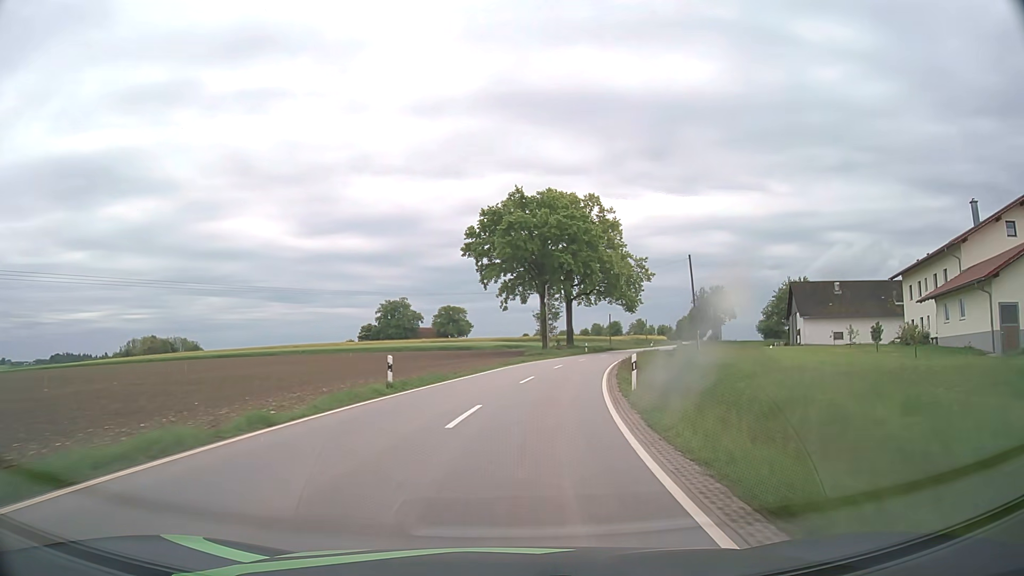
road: tertiary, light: Day
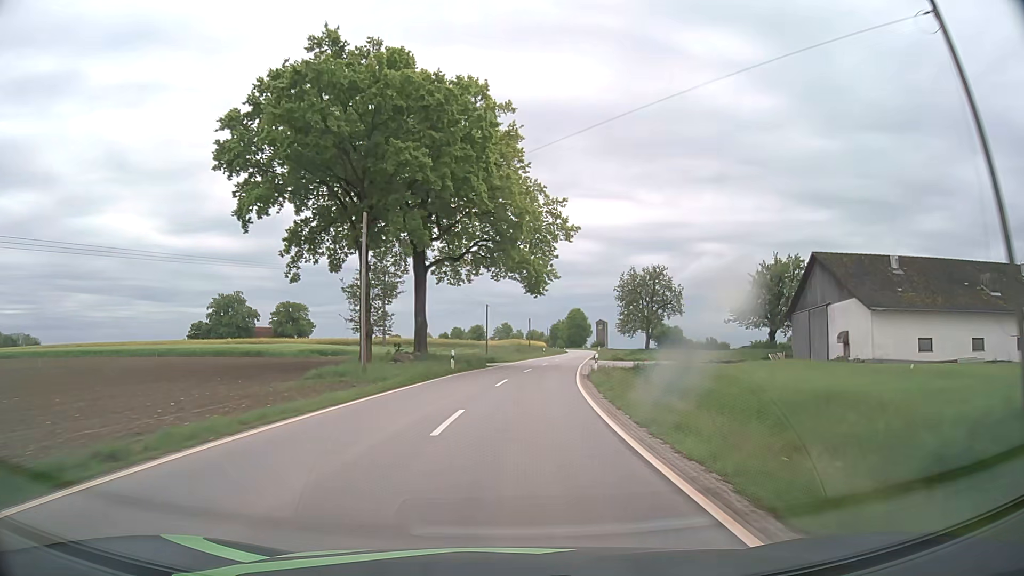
(+3.8, +37.0) m; +12°
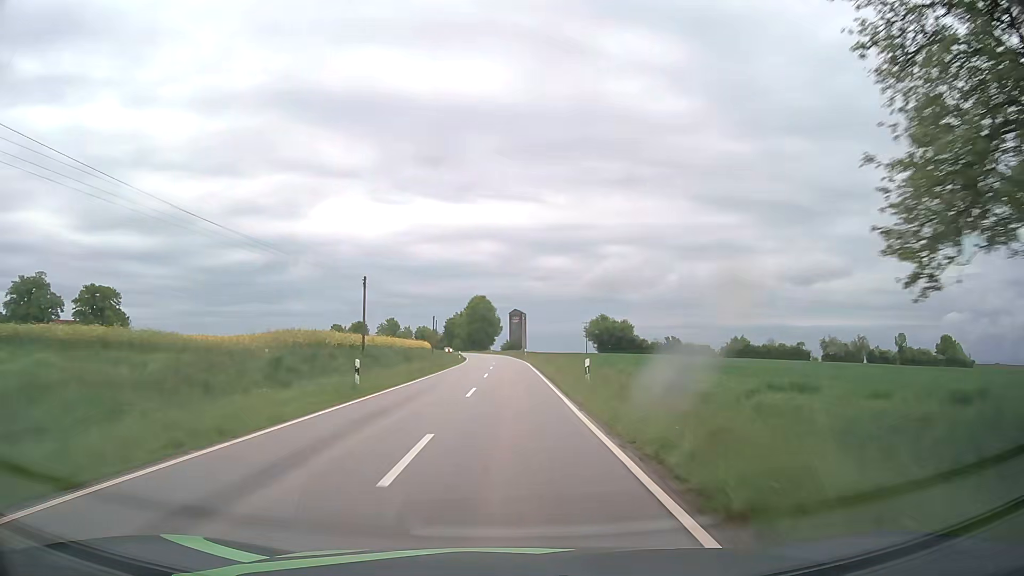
(+6.5, +64.1) m; +9°
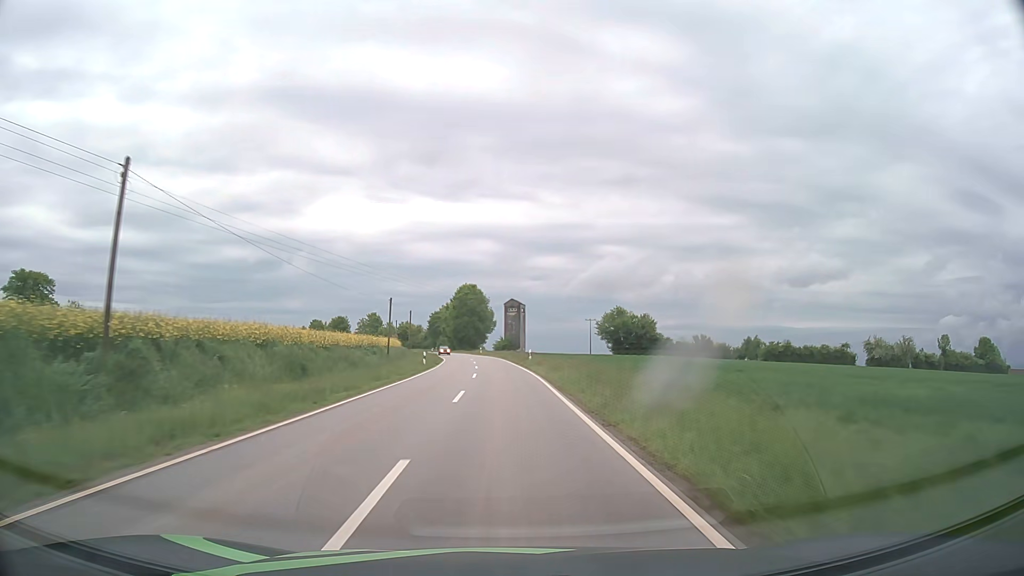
(+0.2, +27.0) m; +1°
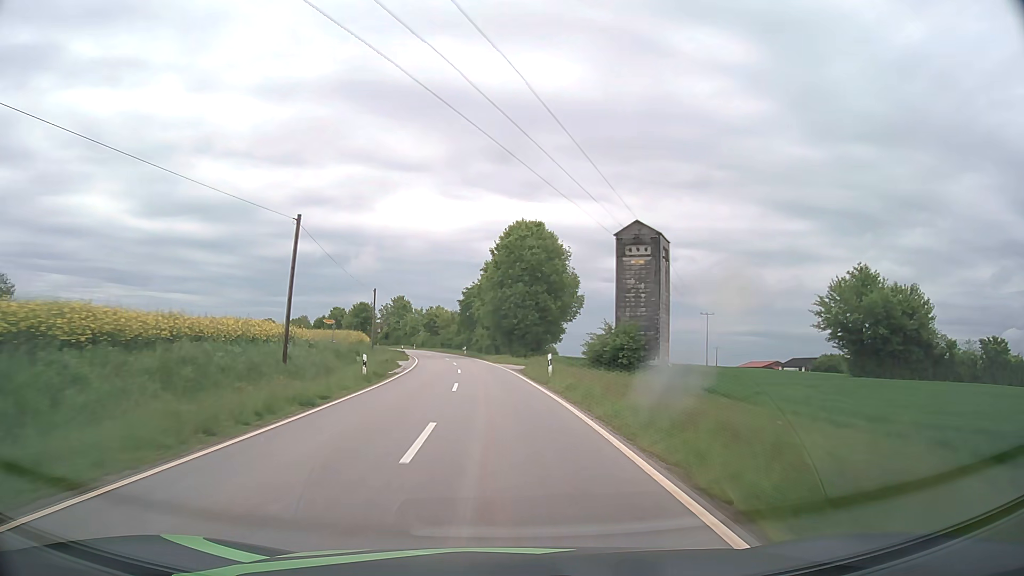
(-2.2, +69.8) m; -6°
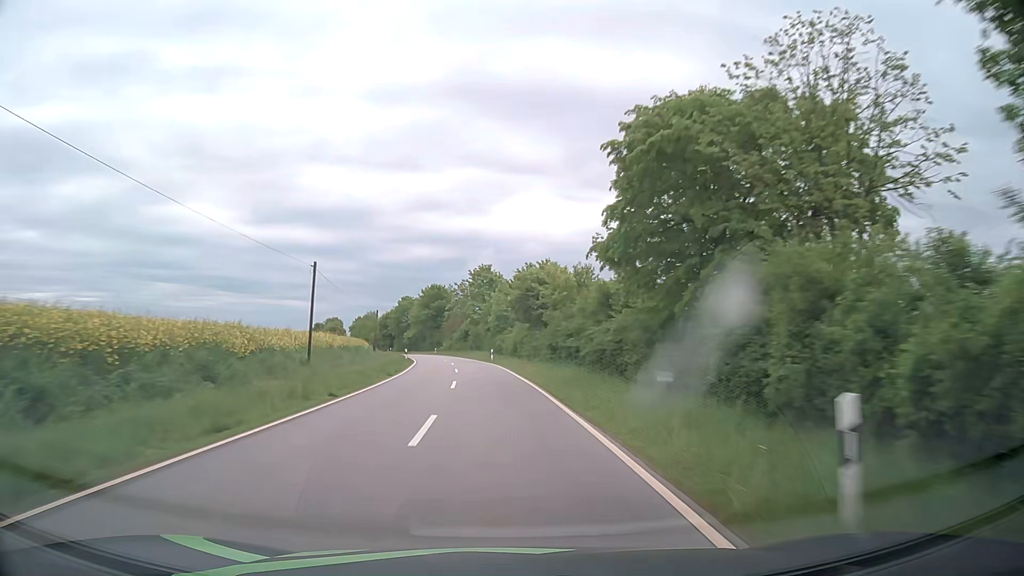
(-6.0, +72.0) m; -10°
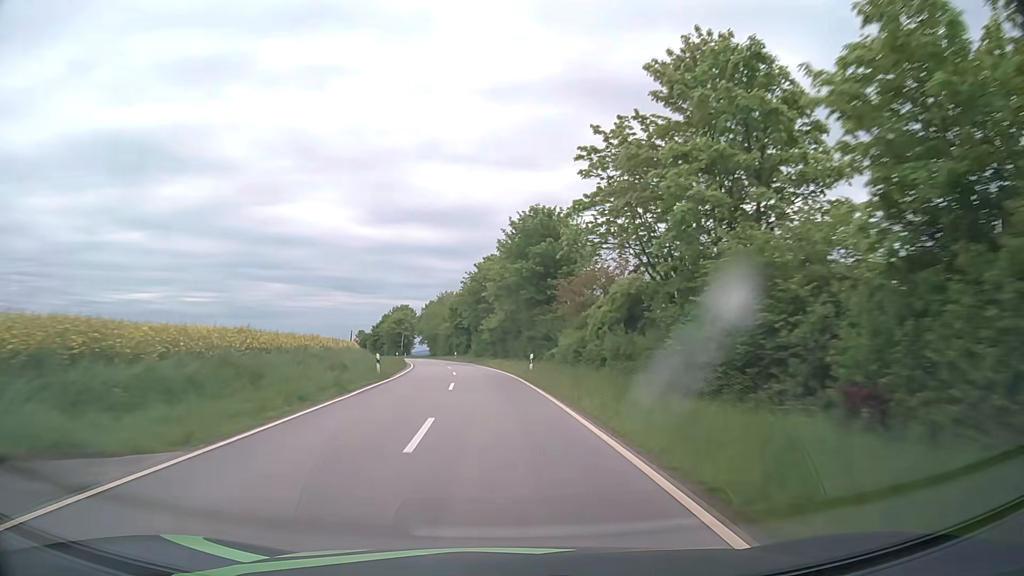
(-6.7, +73.8) m; -10°
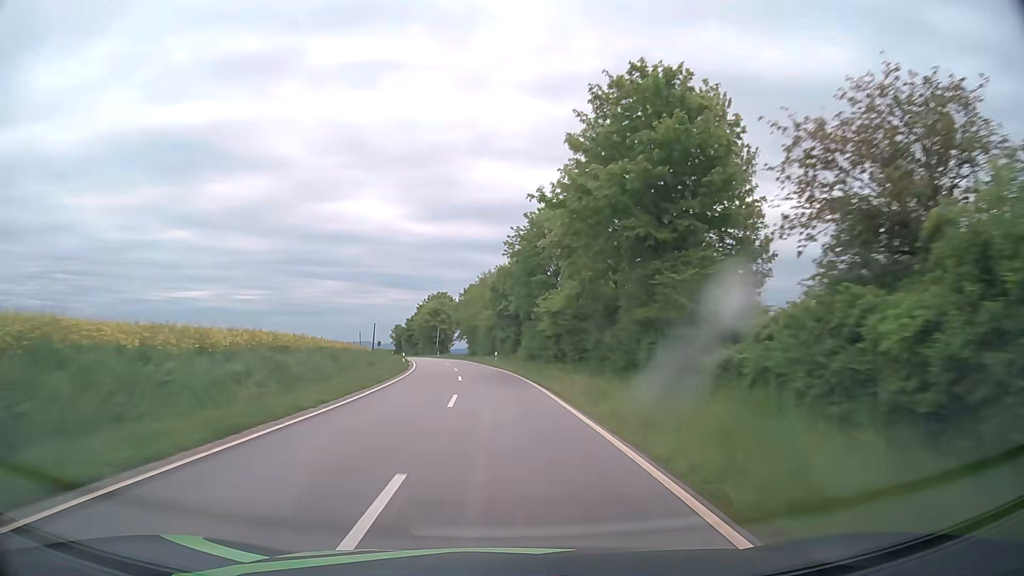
(-1.2, +29.8) m; -5°
